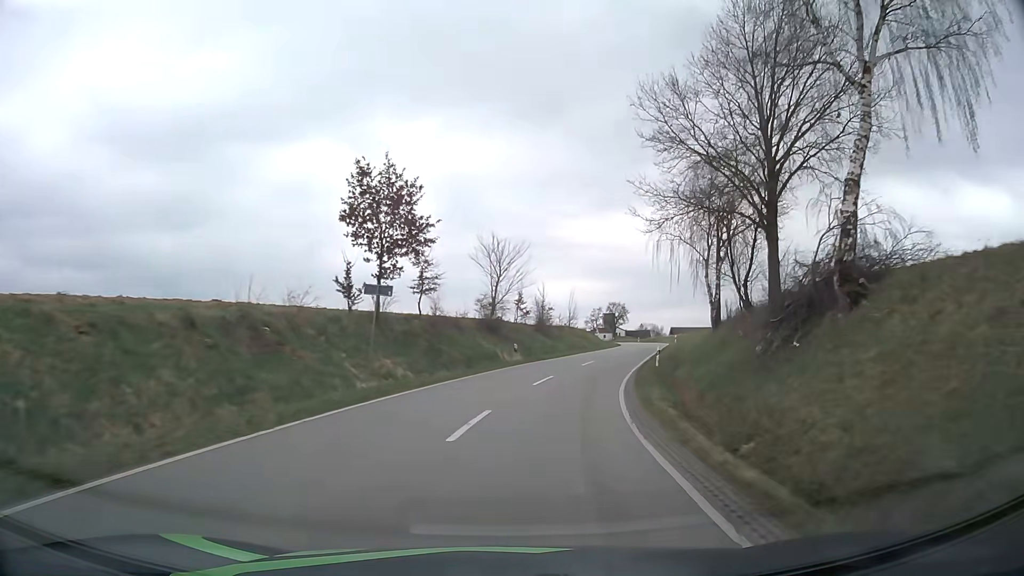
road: tertiary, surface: asphalt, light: Day
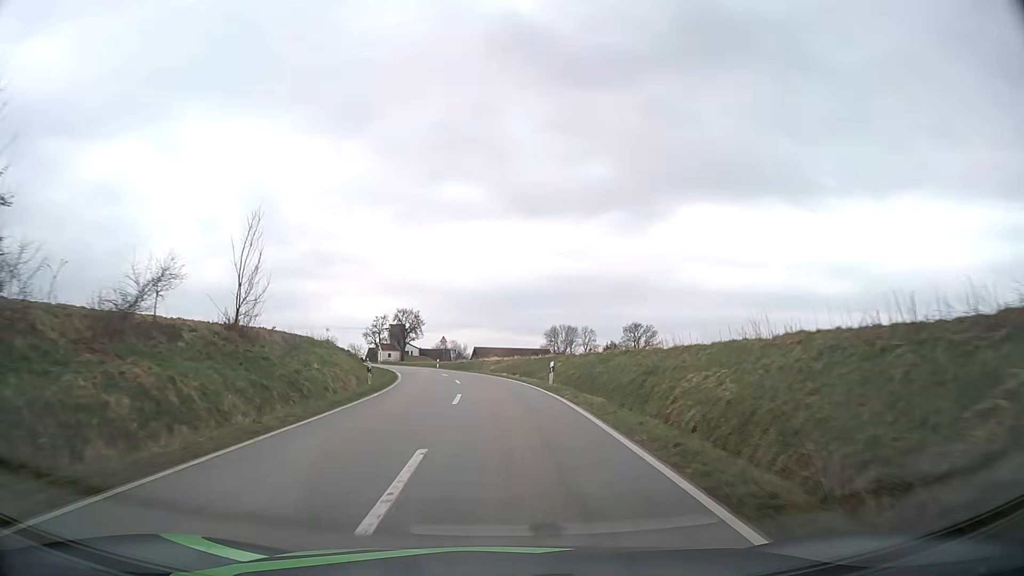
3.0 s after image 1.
(+9.2, +50.5) m; +17°
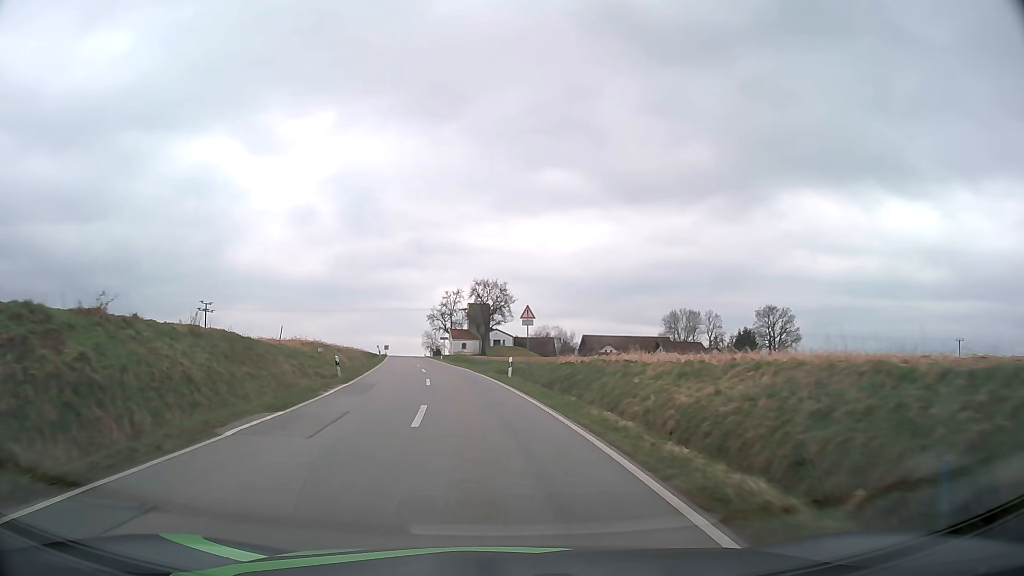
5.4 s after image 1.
(-2.2, +41.3) m; -8°
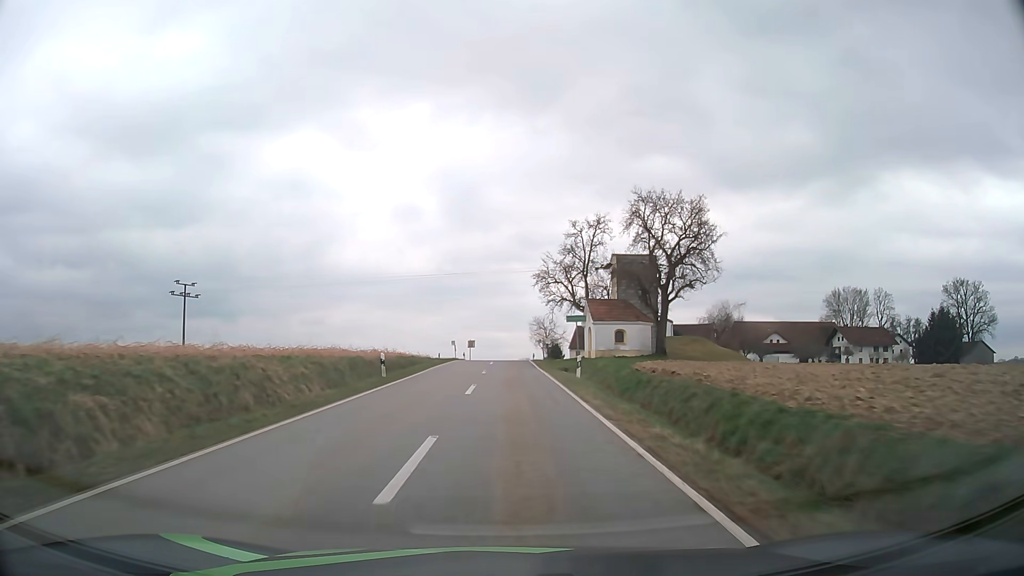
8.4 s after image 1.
(-6.2, +53.1) m; -10°
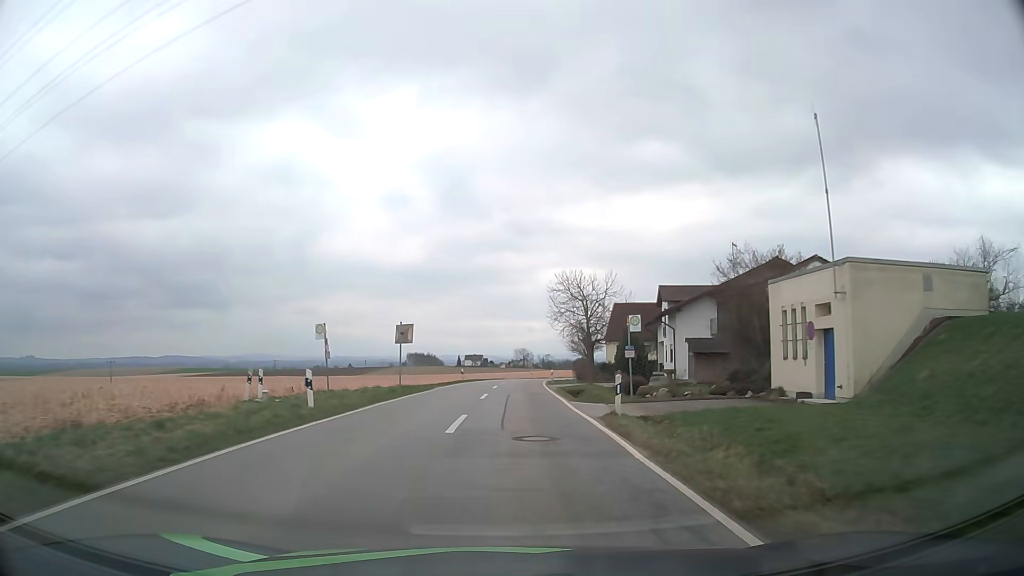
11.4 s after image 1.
(+0.2, +53.5) m; 0°
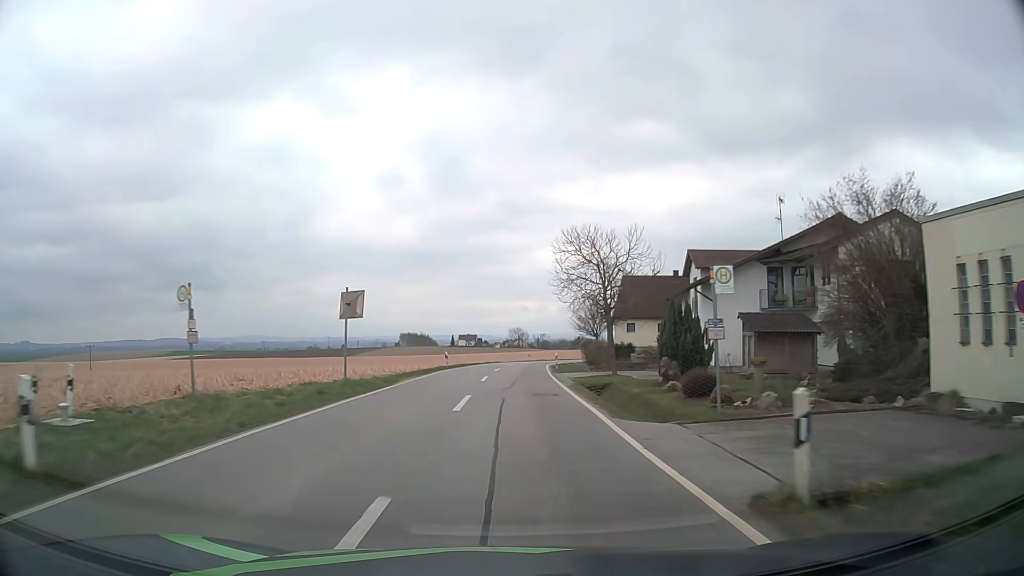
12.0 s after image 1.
(0.0, +9.9) m; +1°
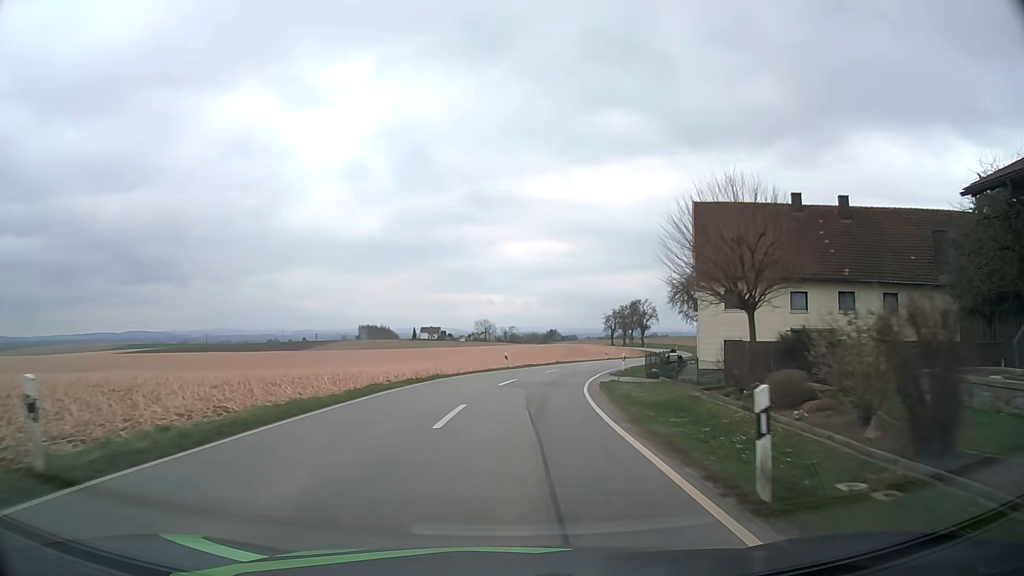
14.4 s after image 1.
(+0.6, +37.9) m; +3°
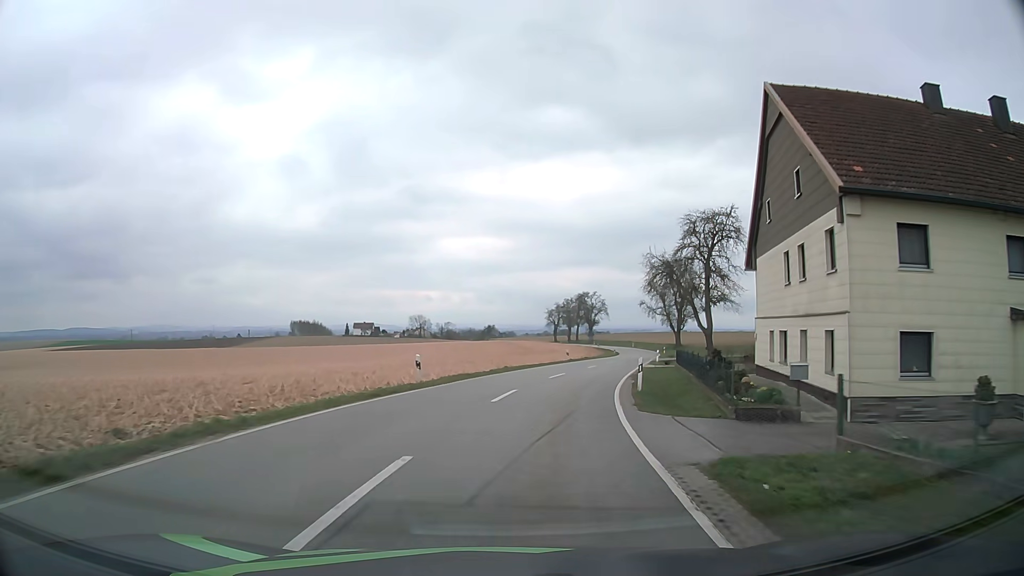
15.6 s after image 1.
(+0.7, +18.7) m; +5°
(0, +10) (+2, +20) (+3, +30) (+6, +39) (+9, +49) (+11, +59) (+14, +68) (+17, +78) (+19, +88) (+21, +97) m
